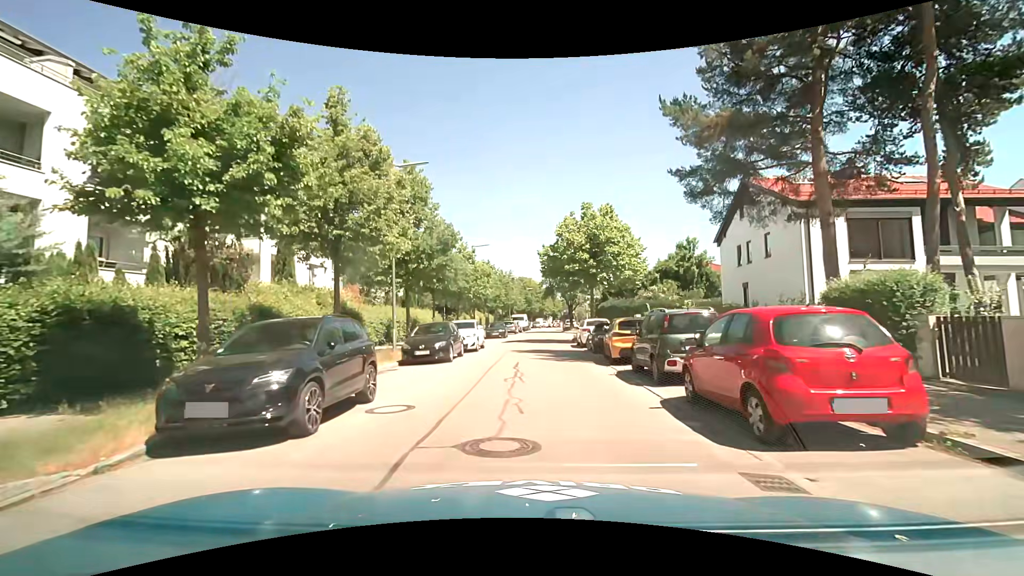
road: residential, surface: asphalt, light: Day
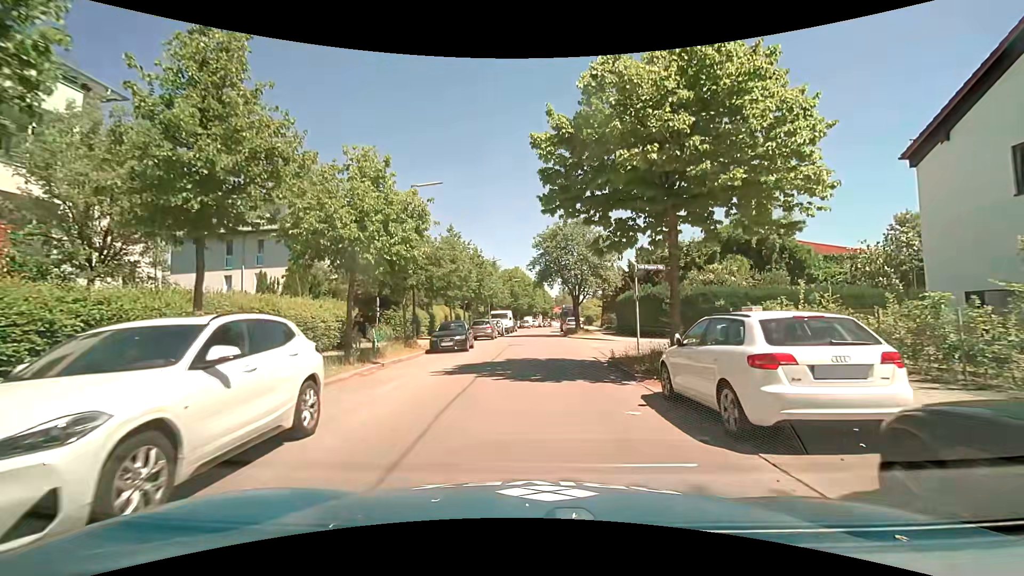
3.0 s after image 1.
(-0.1, +19.8) m; +2°
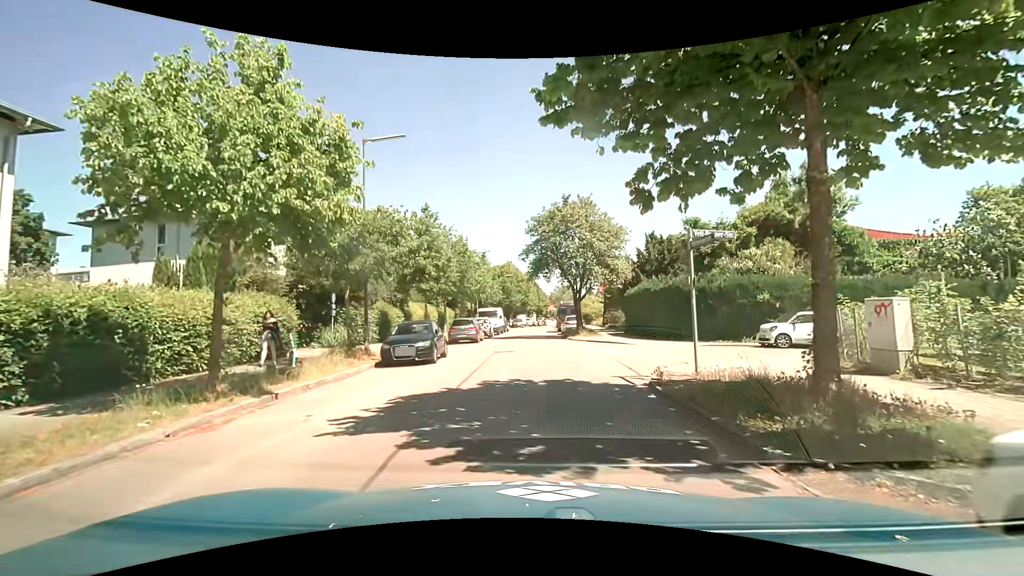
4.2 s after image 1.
(-0.1, +6.2) m; -1°
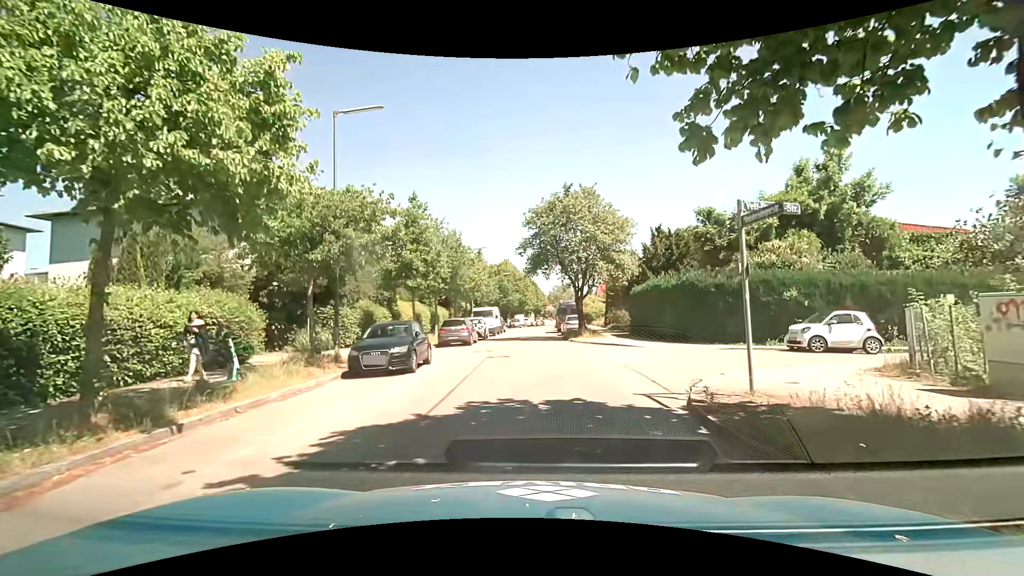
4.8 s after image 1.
(0.0, +2.6) m; 0°
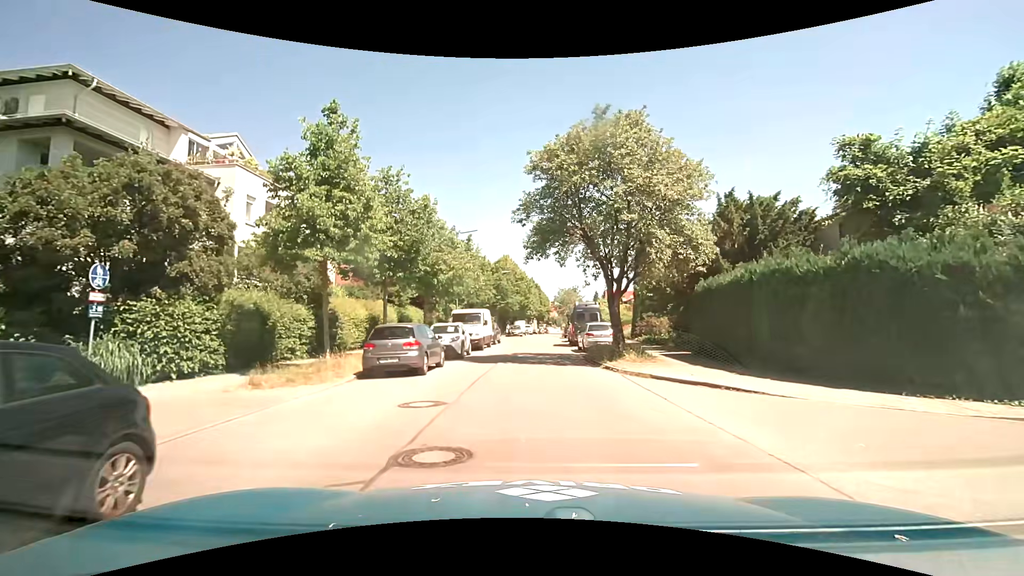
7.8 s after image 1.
(0.0, +12.2) m; -1°
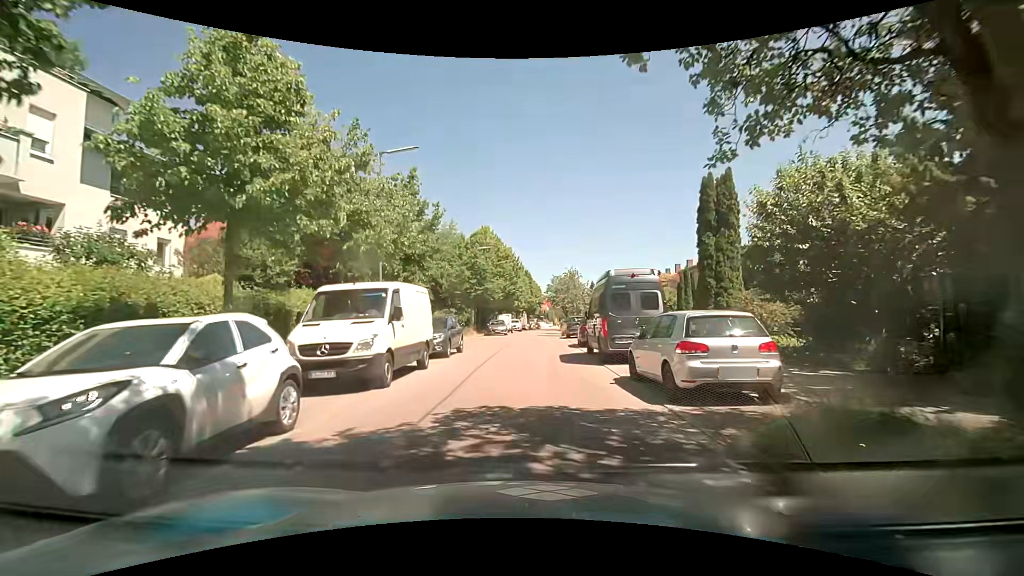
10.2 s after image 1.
(+0.4, +17.0) m; +2°
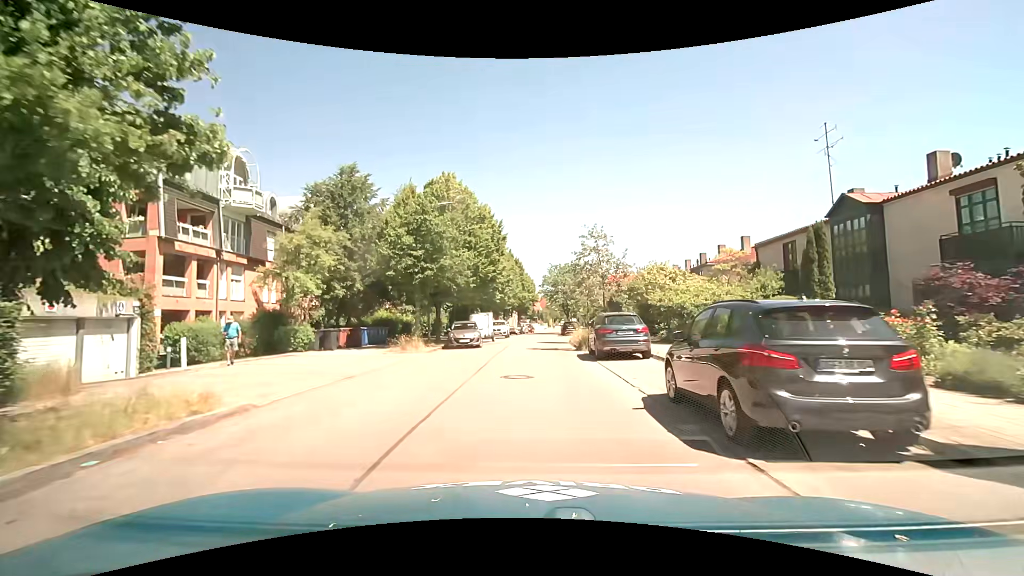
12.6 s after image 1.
(+0.1, +18.7) m; +1°
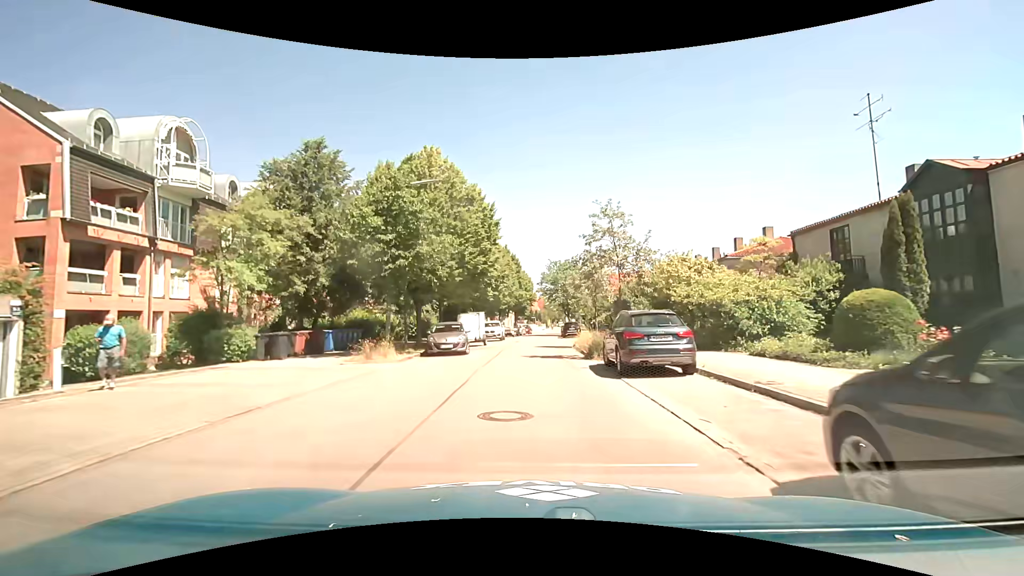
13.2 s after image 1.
(0.0, +4.8) m; 0°
(0, +10) (0, +20) (0, +30) (+1, +40) (+1, +50) (+1, +60) (+2, +70) (+4, +80) (+5, +90) (+6, +100) m
